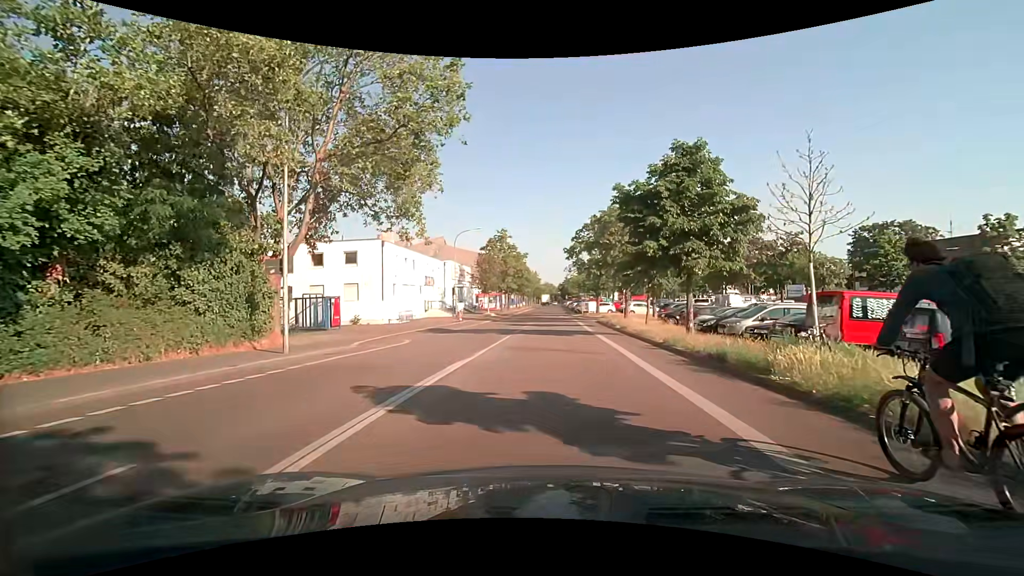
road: residential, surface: asphalt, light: Day
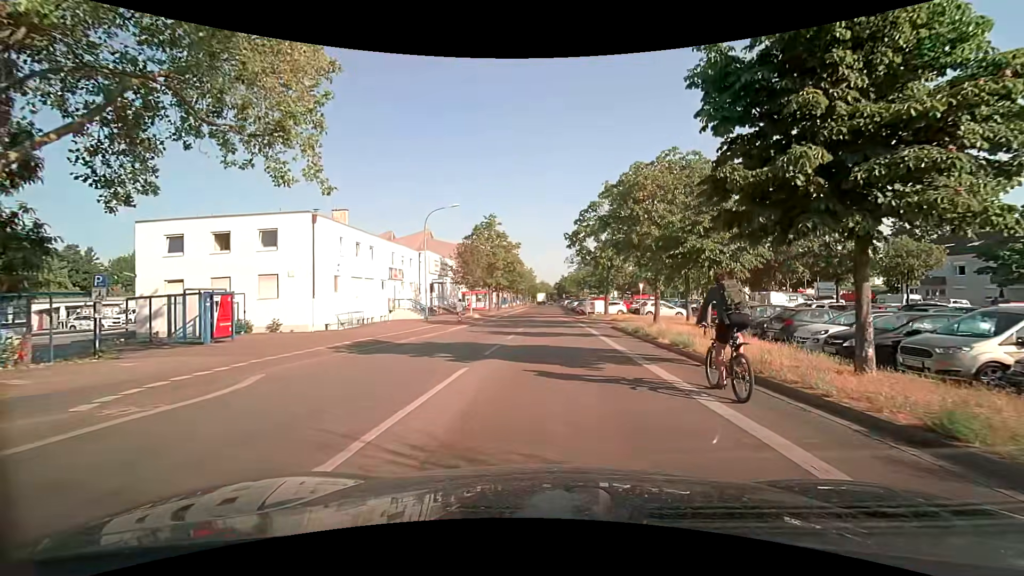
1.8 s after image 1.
(0.0, +11.2) m; +1°
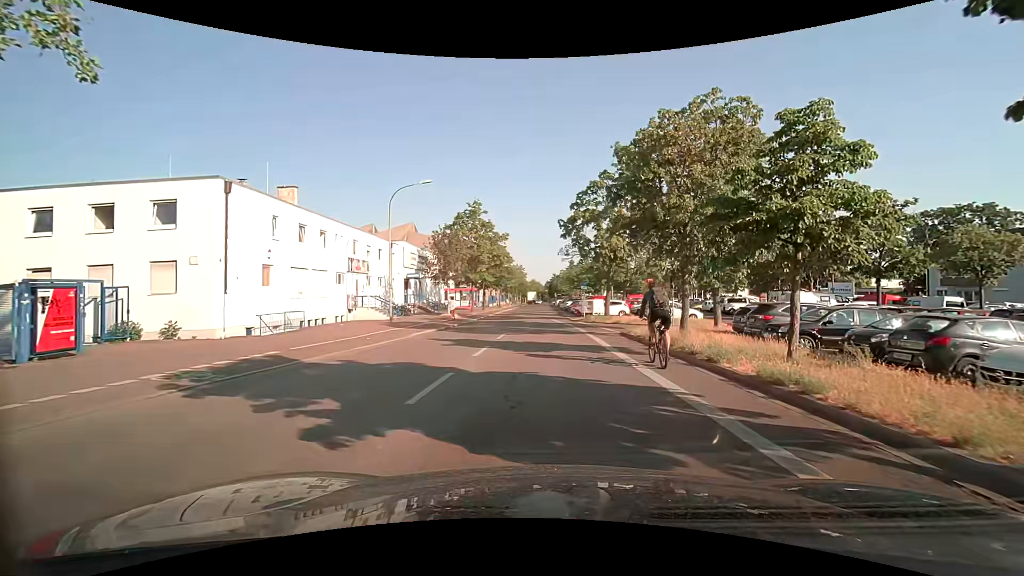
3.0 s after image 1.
(0.0, +6.9) m; +1°
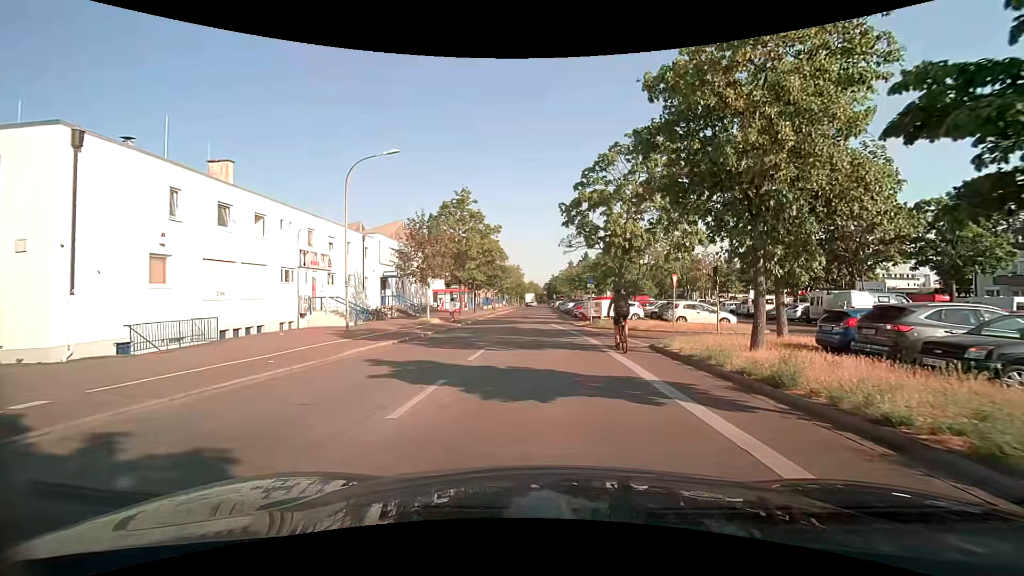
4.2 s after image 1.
(0.0, +6.9) m; 0°
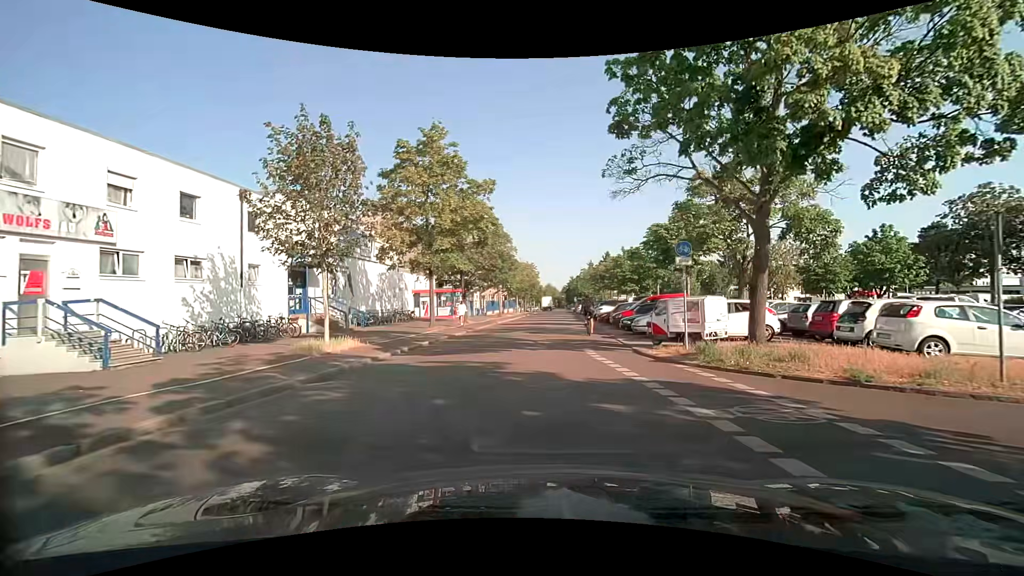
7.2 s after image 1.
(-0.2, +18.6) m; -2°
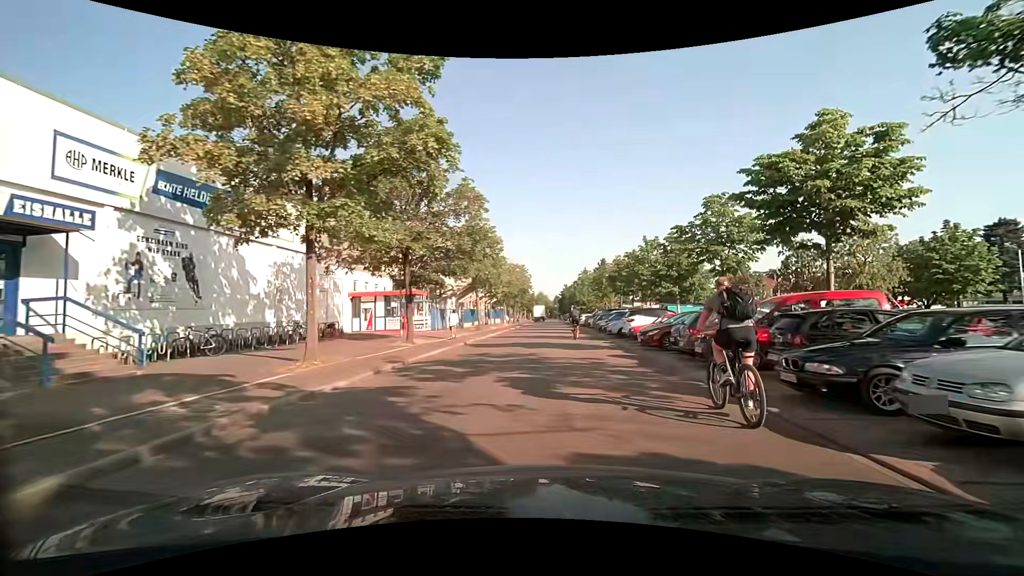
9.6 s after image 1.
(-0.4, +15.9) m; +1°
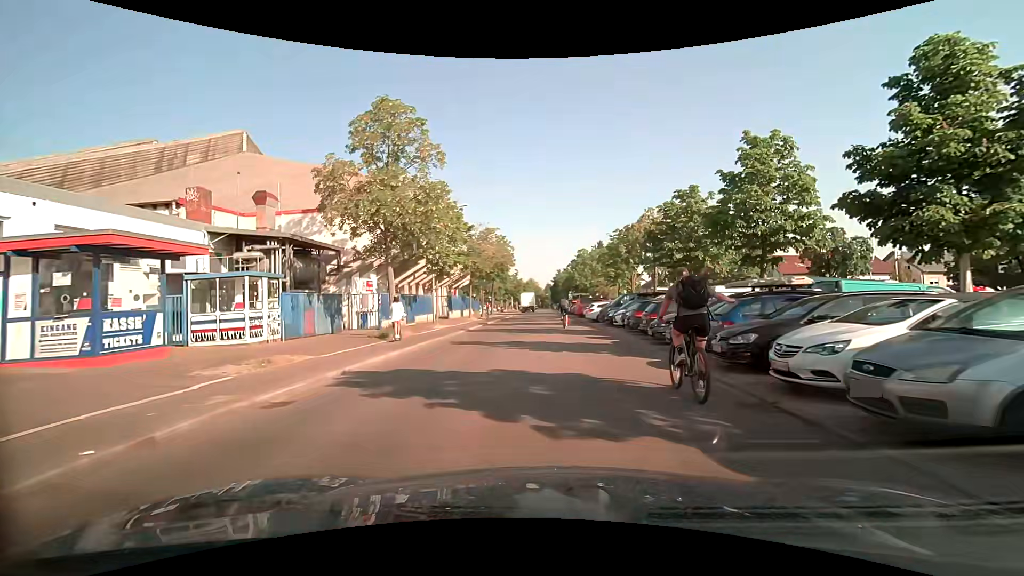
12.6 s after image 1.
(+0.4, +23.7) m; 0°
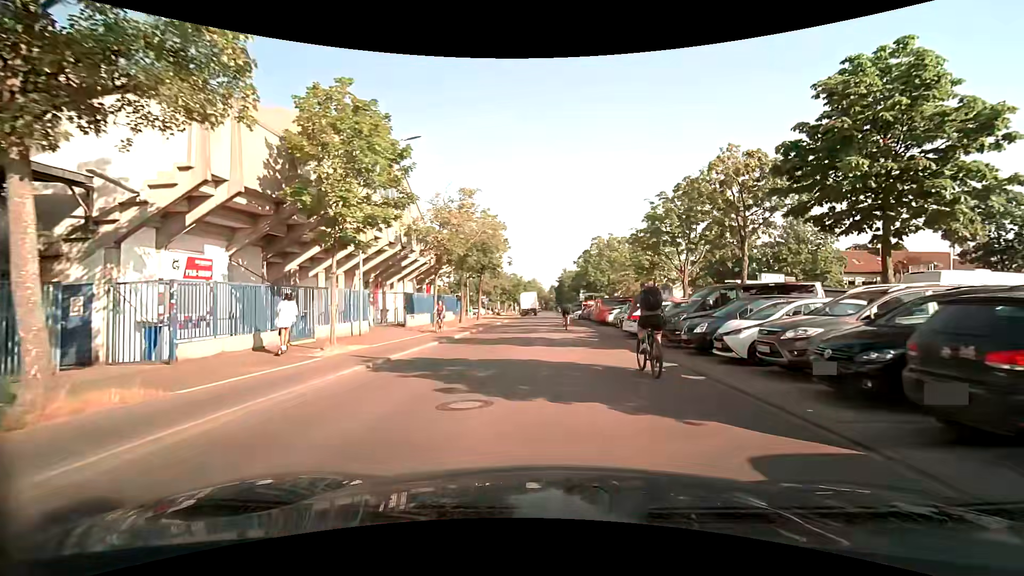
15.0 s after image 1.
(+0.2, +16.4) m; +1°
(0, +10) (0, +20) (0, +30) (0, +40) (0, +50) (0, +60) (+1, +70) (+1, +80) (+1, +90) (+1, +100) m
